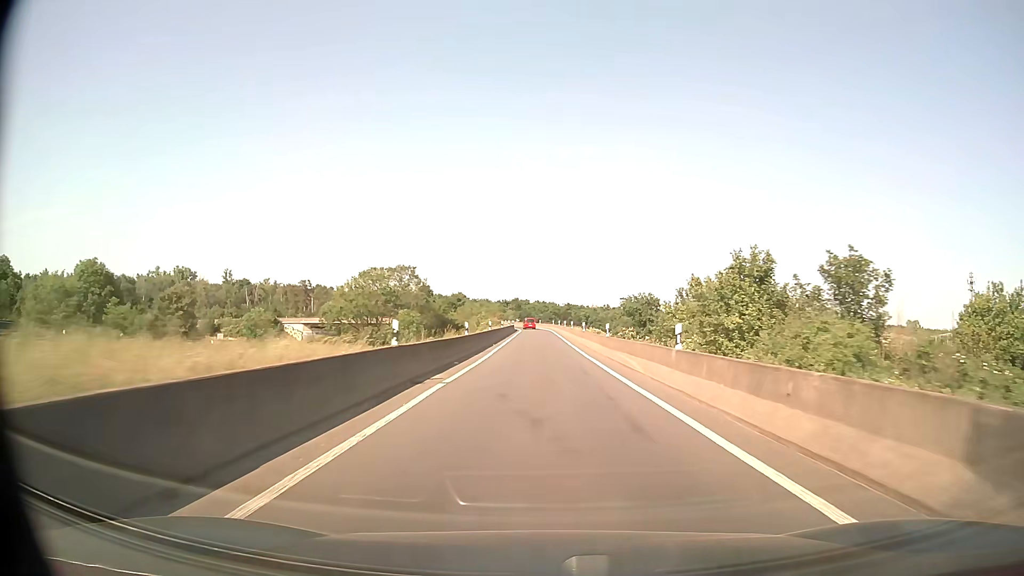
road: motorway_link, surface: asphalt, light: Day
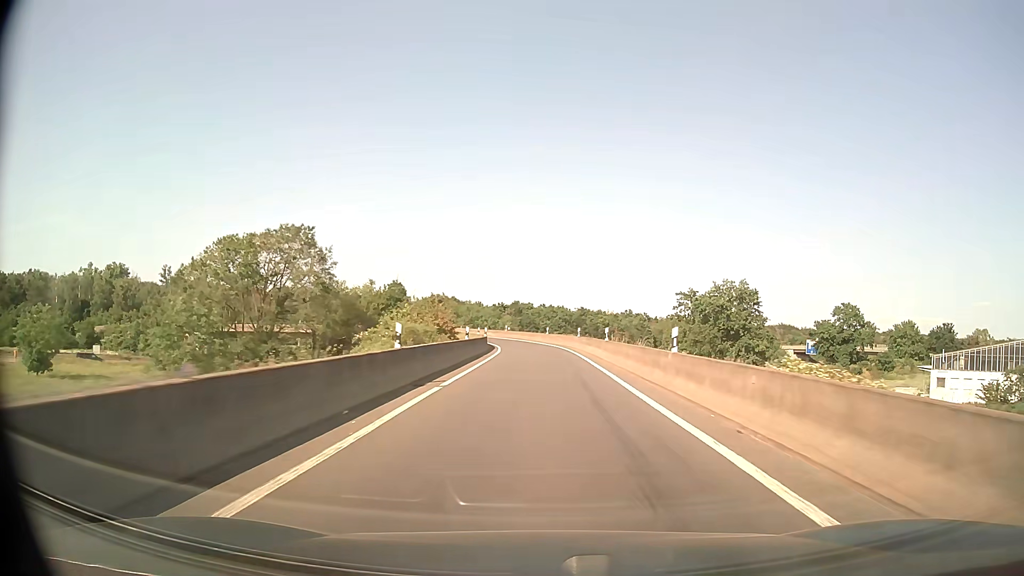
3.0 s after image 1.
(-0.4, +60.1) m; -1°
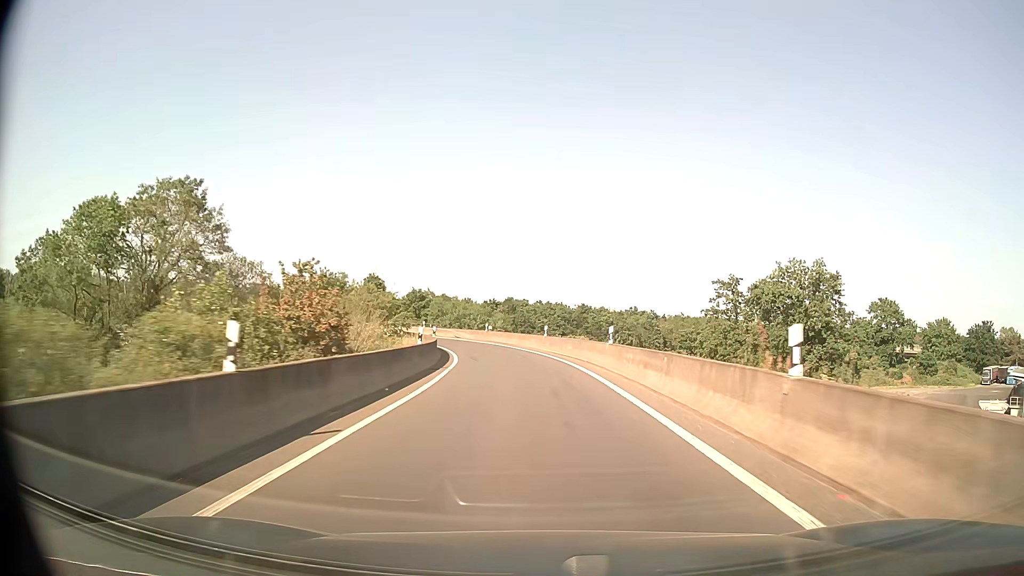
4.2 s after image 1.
(+0.1, +23.1) m; 0°
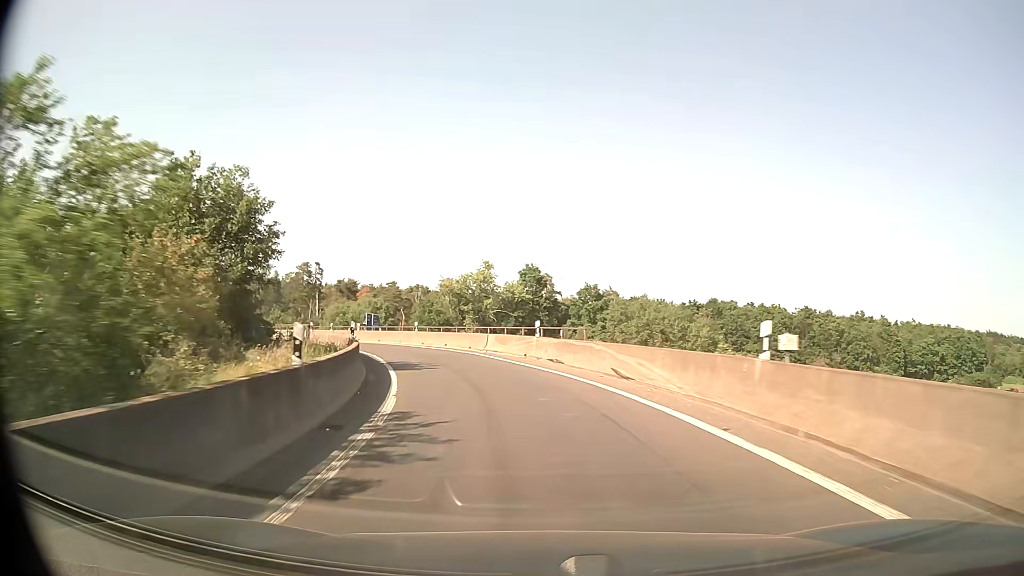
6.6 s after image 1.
(-4.5, +44.3) m; -16°
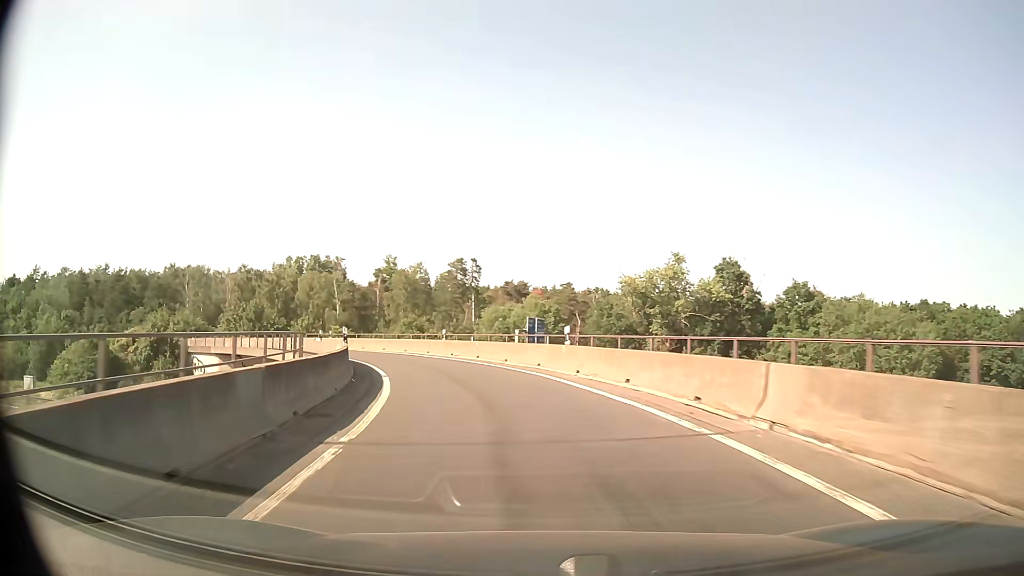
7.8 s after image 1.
(-2.8, +21.3) m; -15°
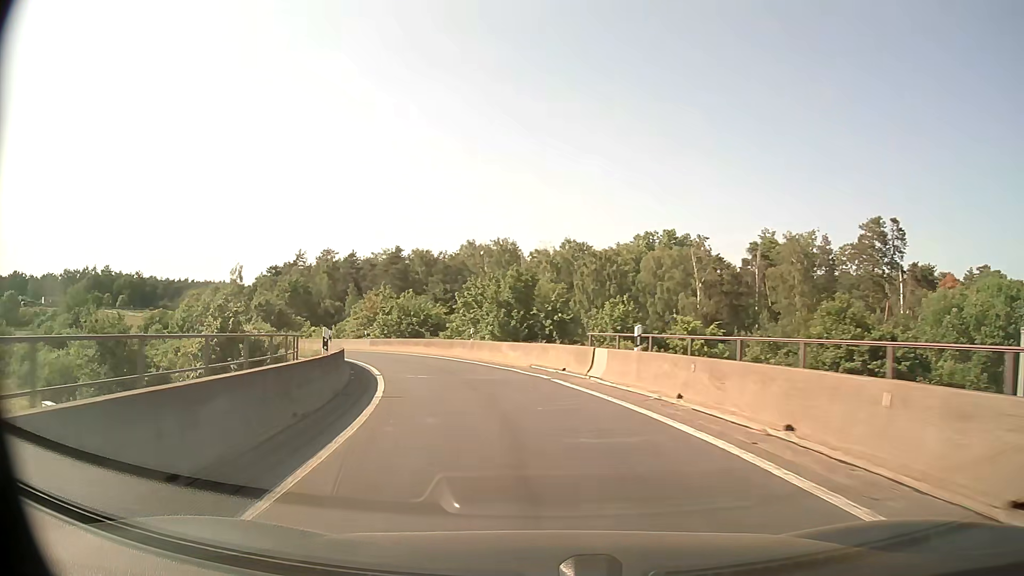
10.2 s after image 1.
(-11.0, +39.6) m; -31°
